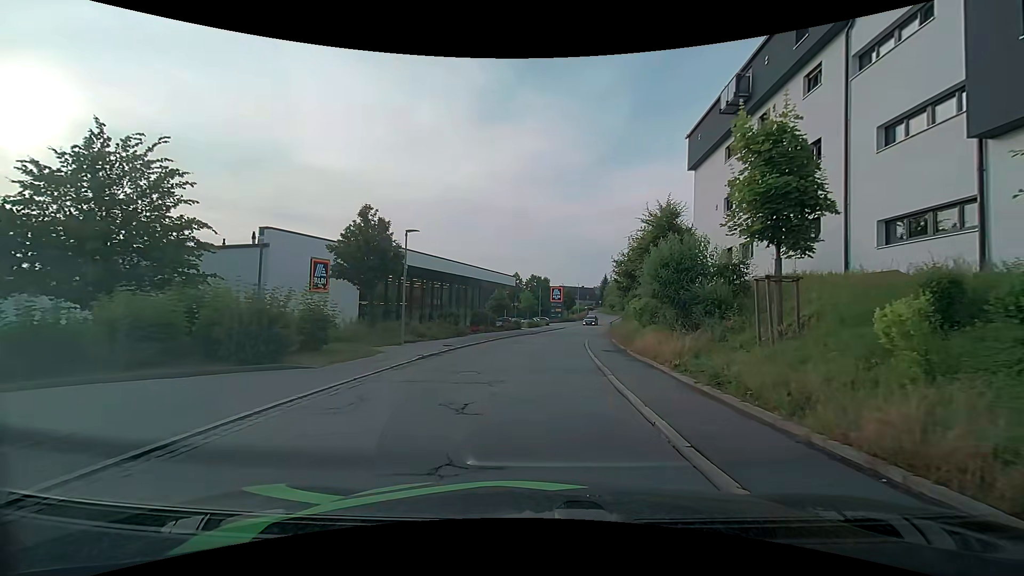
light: Day
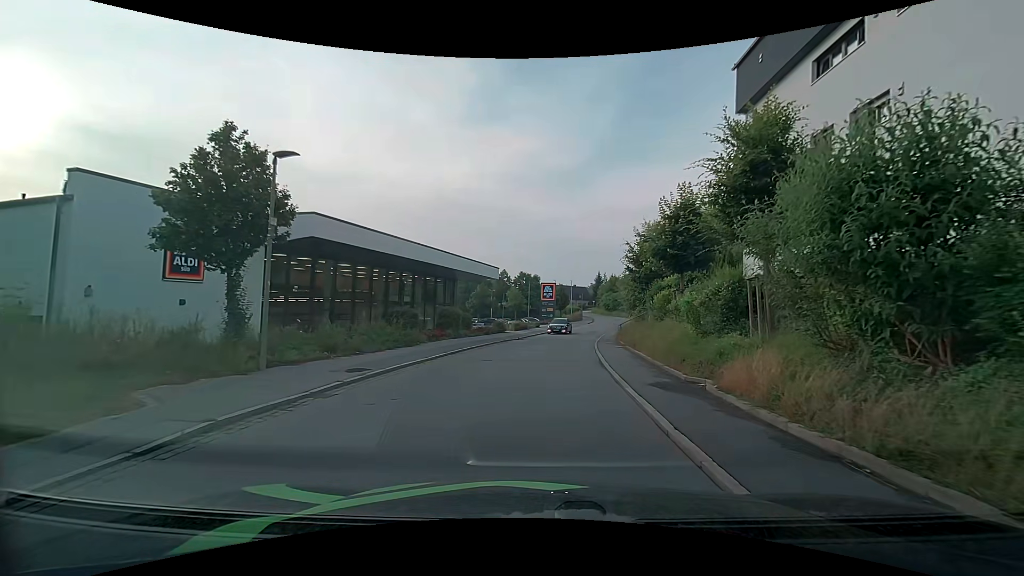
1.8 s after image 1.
(-0.3, +10.4) m; 0°
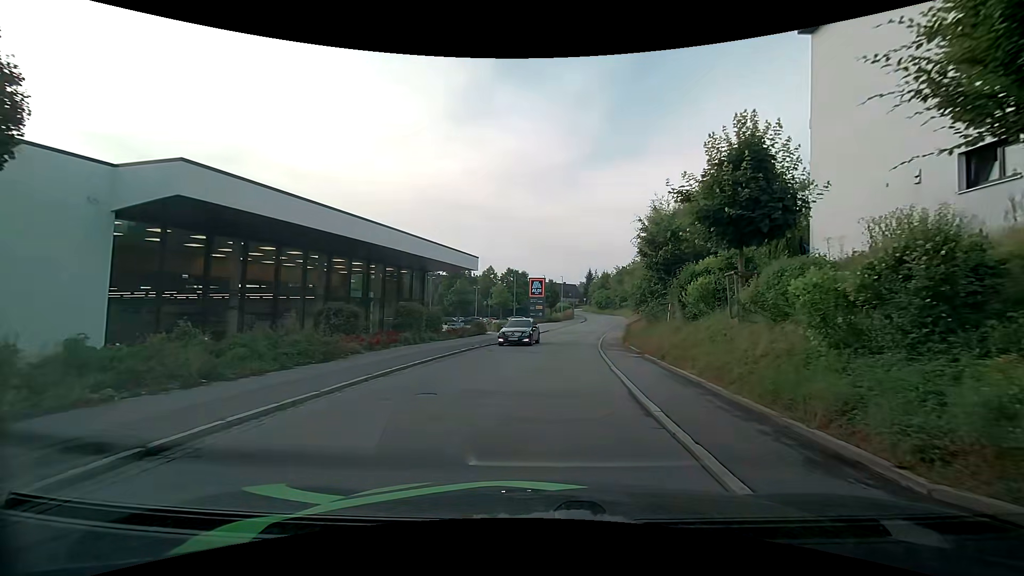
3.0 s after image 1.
(0.0, +7.4) m; 0°
(0, +10) (+1, +20) (+2, +30) (+4, +40) (+5, +50) (+8, +59) (+10, +69) (+11, +79) (+13, +89) (+13, +99) m
